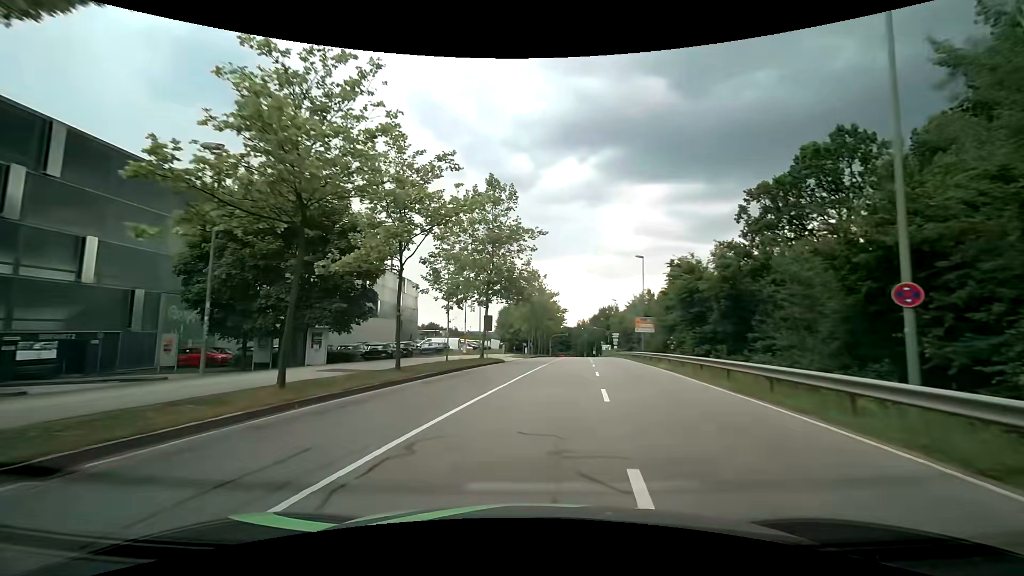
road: secondary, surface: asphalt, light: Day
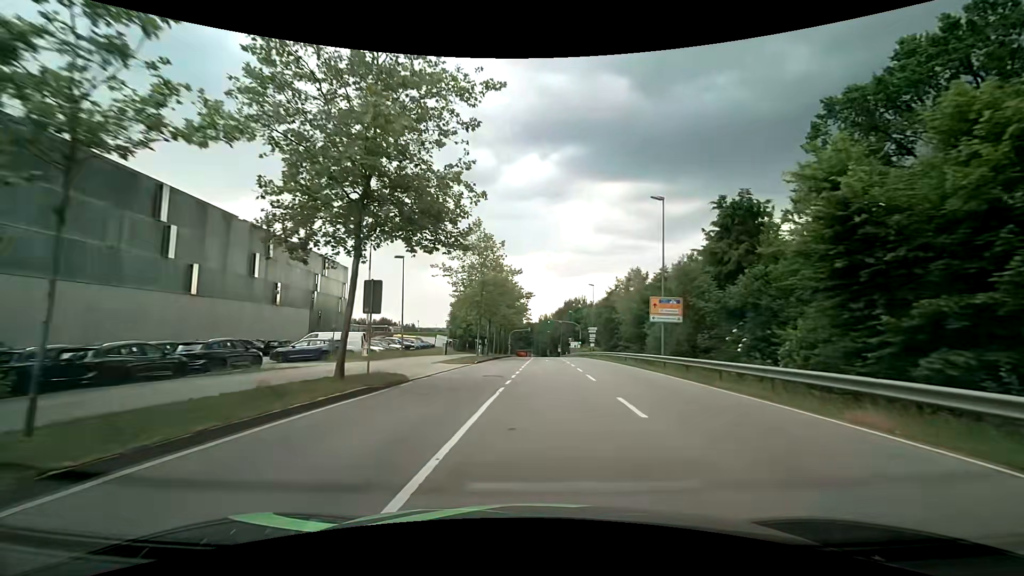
(+0.8, +20.2) m; +5°
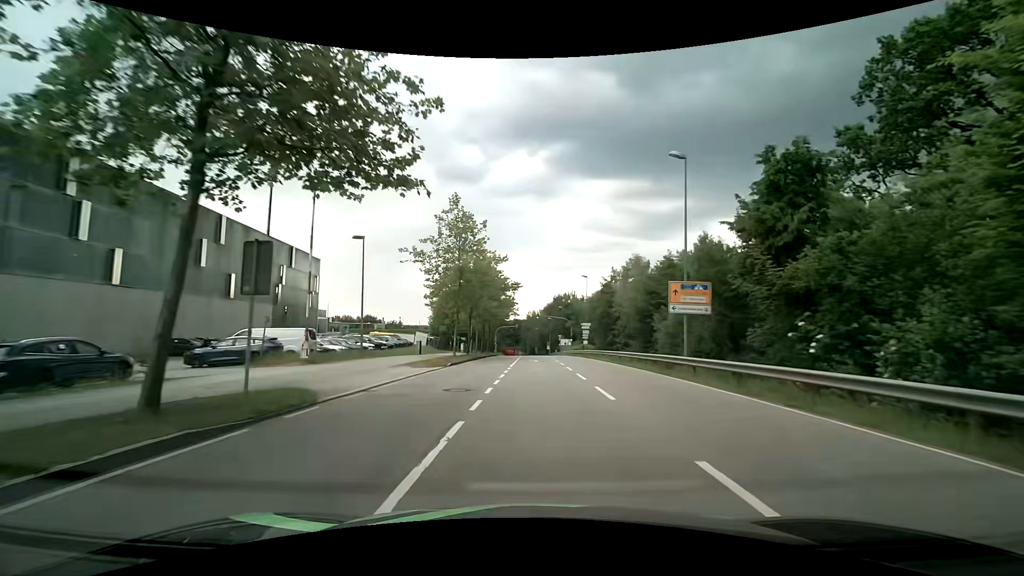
(+0.1, +6.6) m; +1°
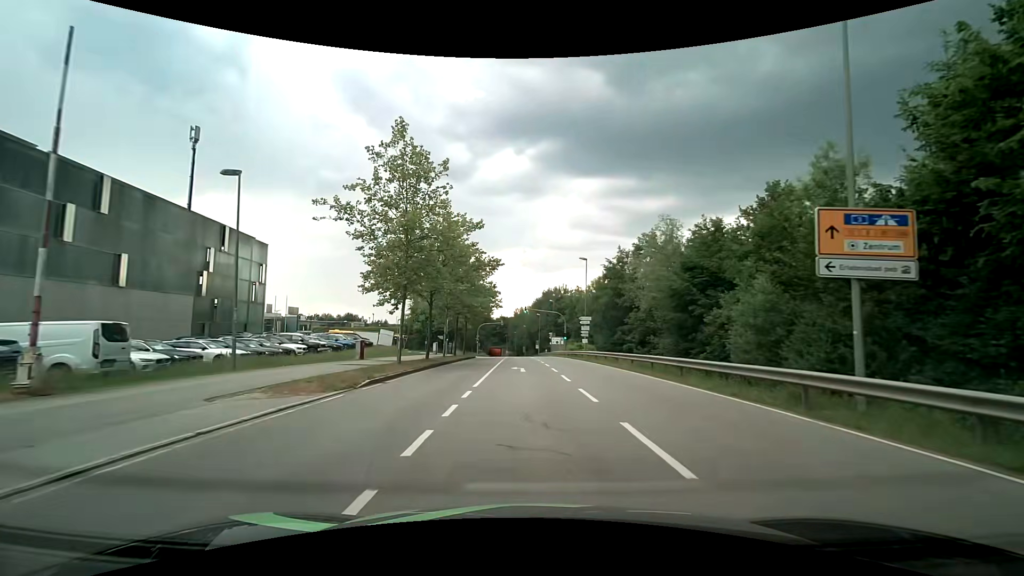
(+0.3, +12.6) m; +1°
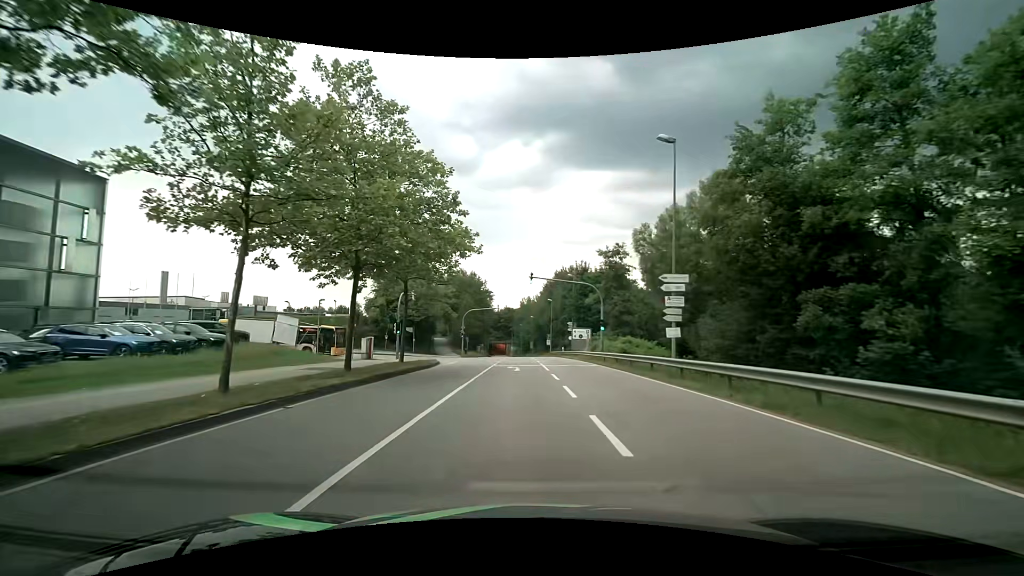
(+0.1, +29.1) m; -1°
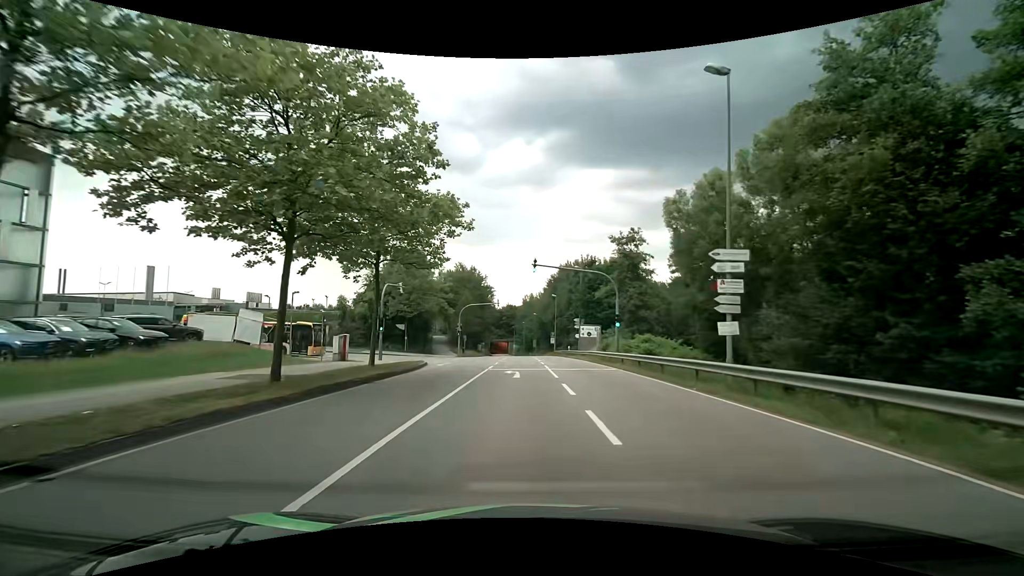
(+0.1, +5.5) m; 0°
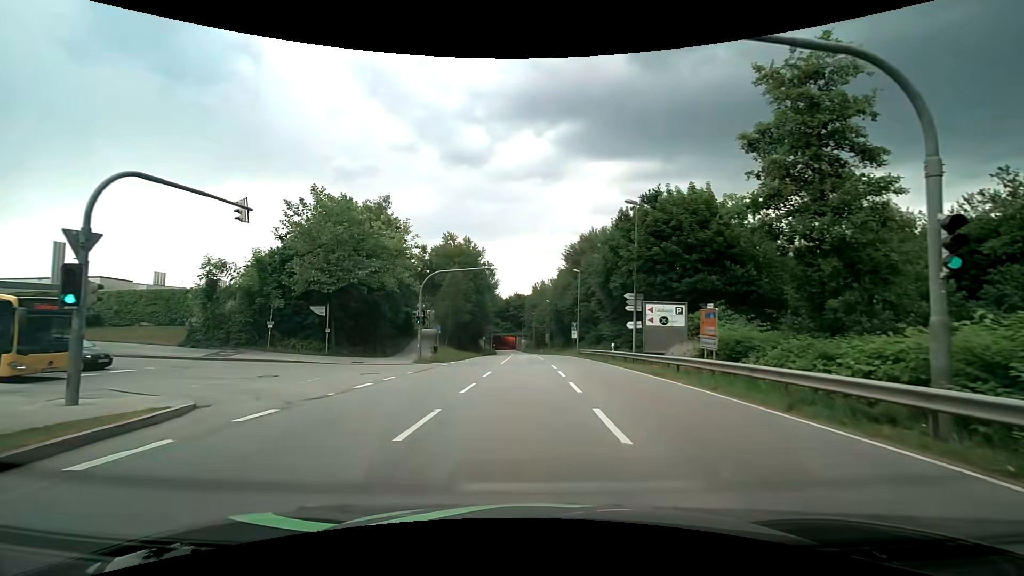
(-0.3, +24.7) m; -2°
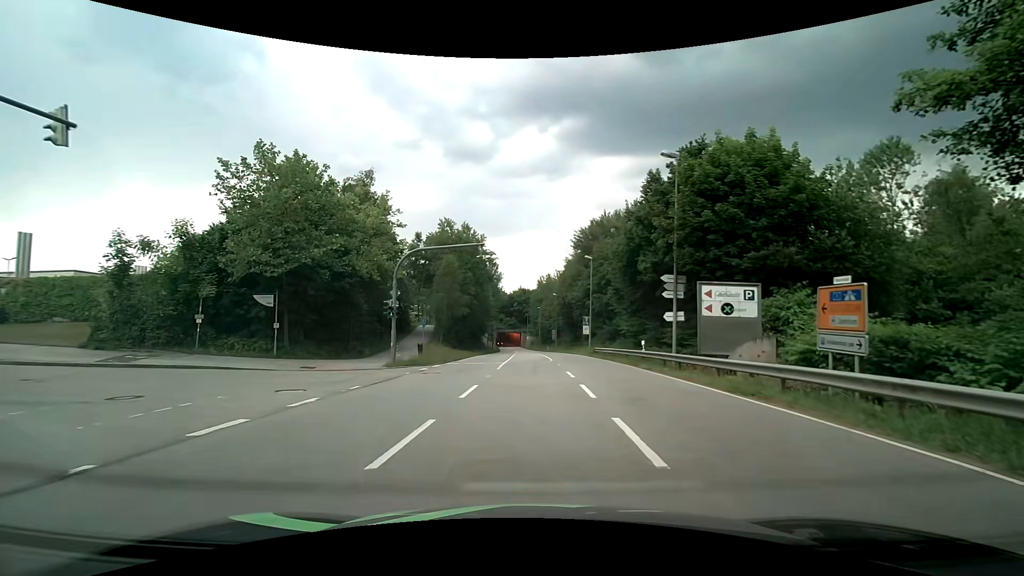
(0.0, +7.2) m; +1°
(-1, +10) (-7, +17) (-17, +19) (-27, +19) (-37, +19) (-47, +20) (-57, +20) (-67, +19) (-77, +19) (-87, +18) m
